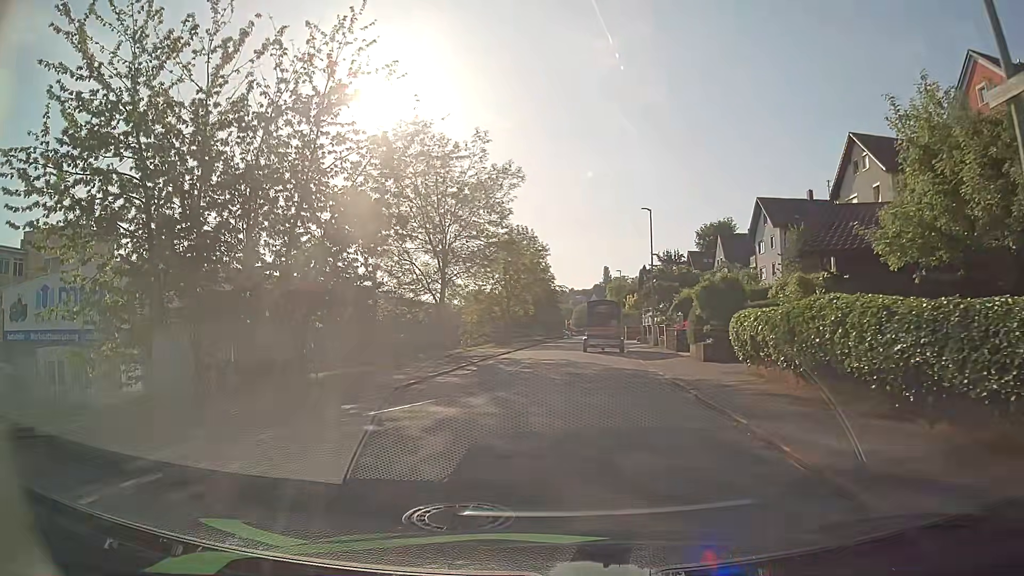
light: Day
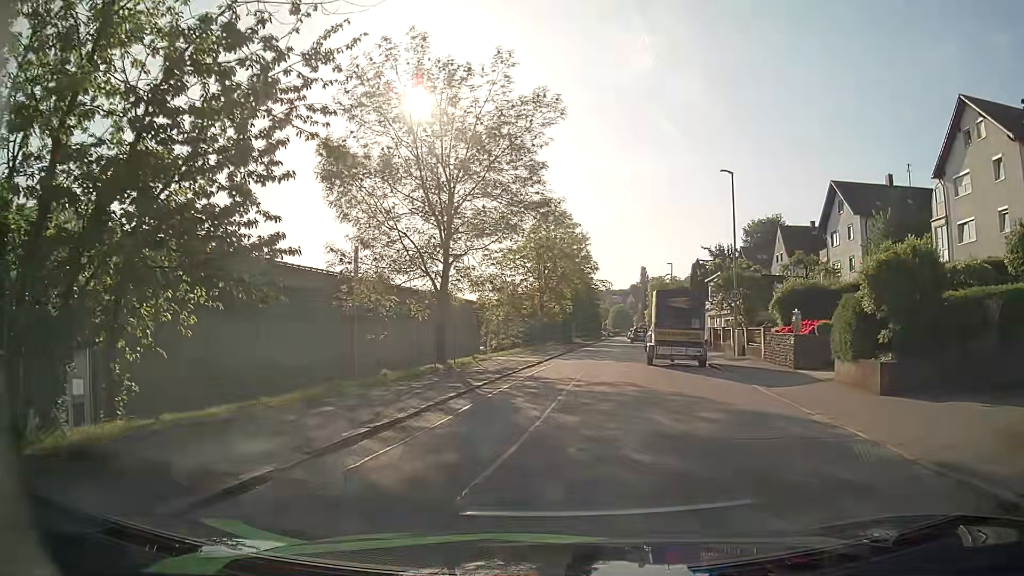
(-0.4, +10.6) m; -2°
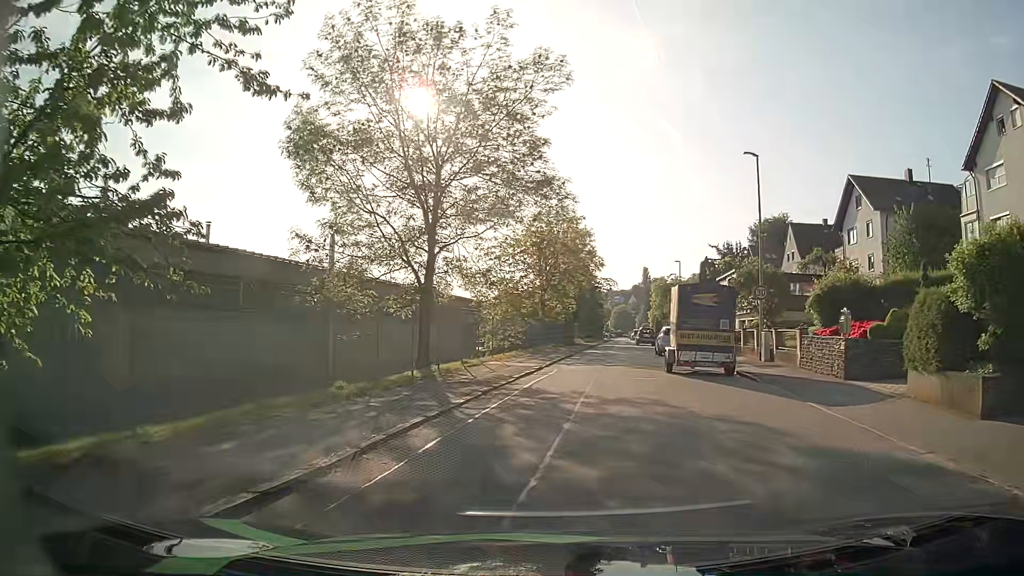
(0.0, +3.5) m; -1°
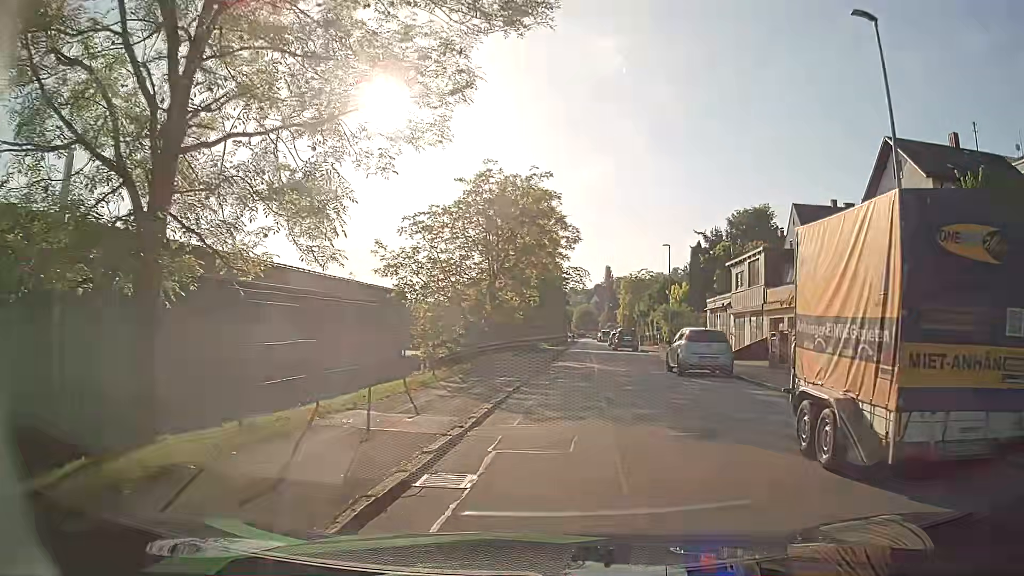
(+0.4, +13.5) m; +4°
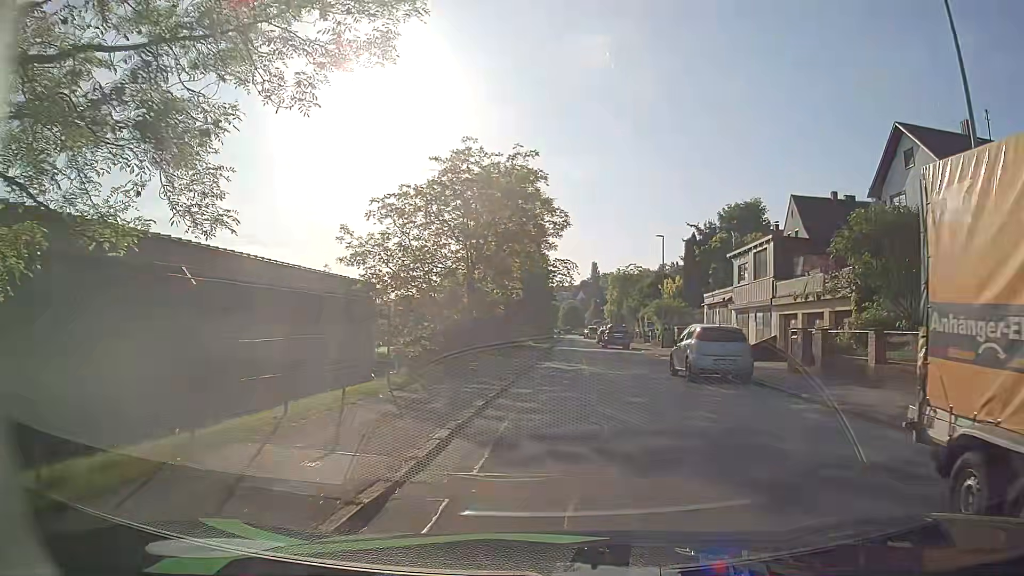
(0.0, +3.4) m; +2°
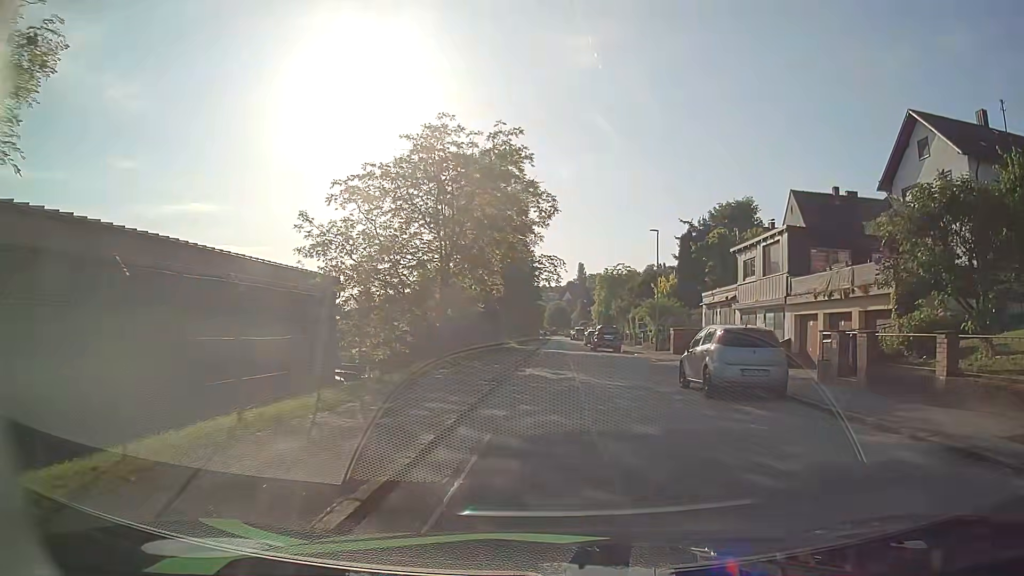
(0.0, +3.6) m; 0°
